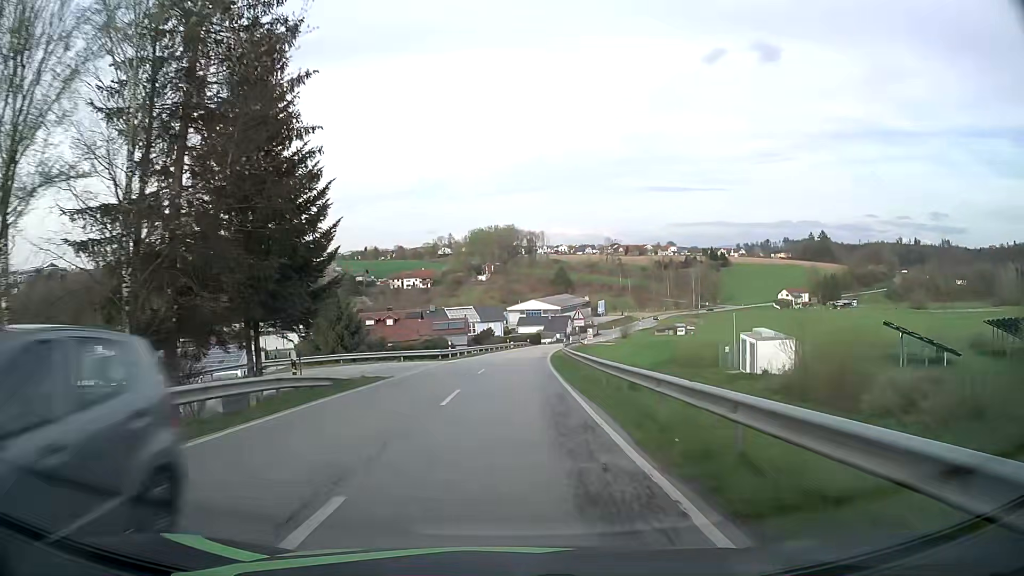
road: tertiary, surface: asphalt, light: Day
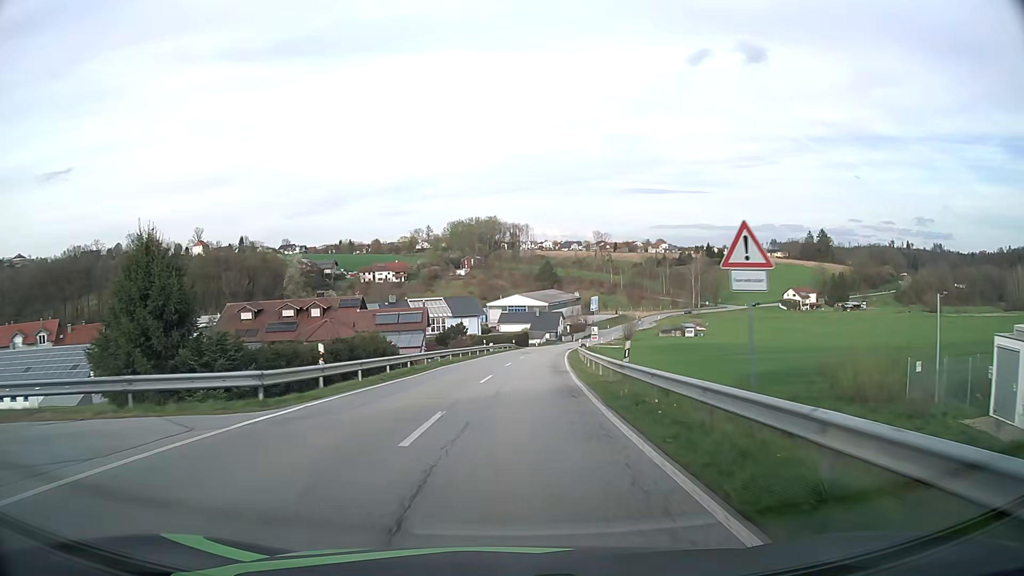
(+0.2, +29.7) m; +2°
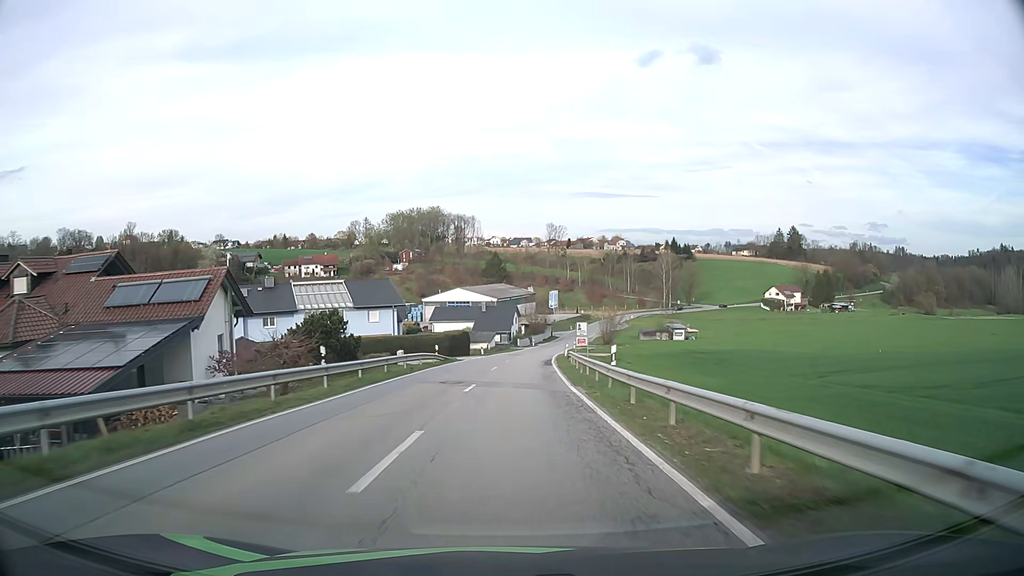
(+1.4, +38.6) m; +4°
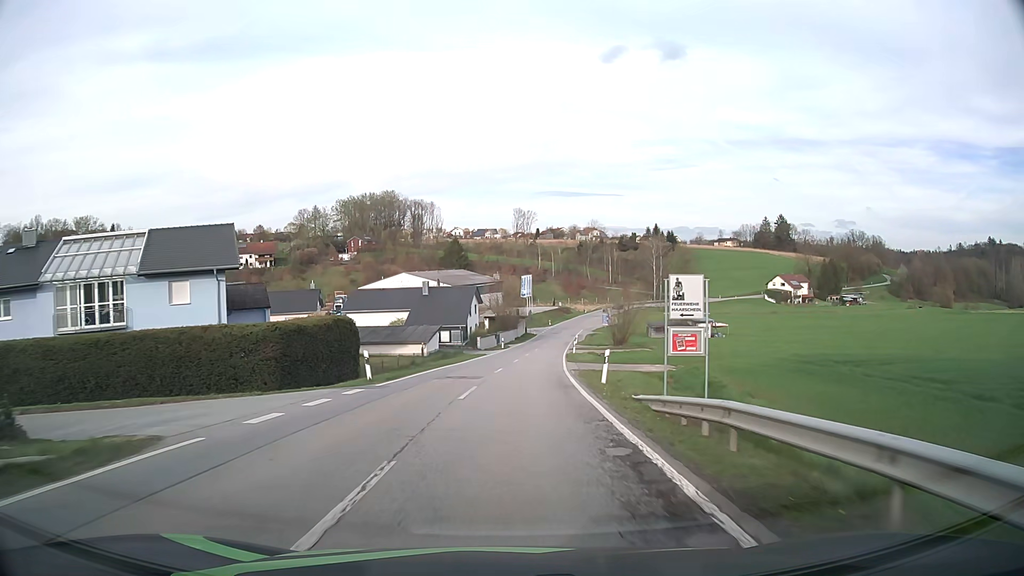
(+1.0, +39.0) m; +3°
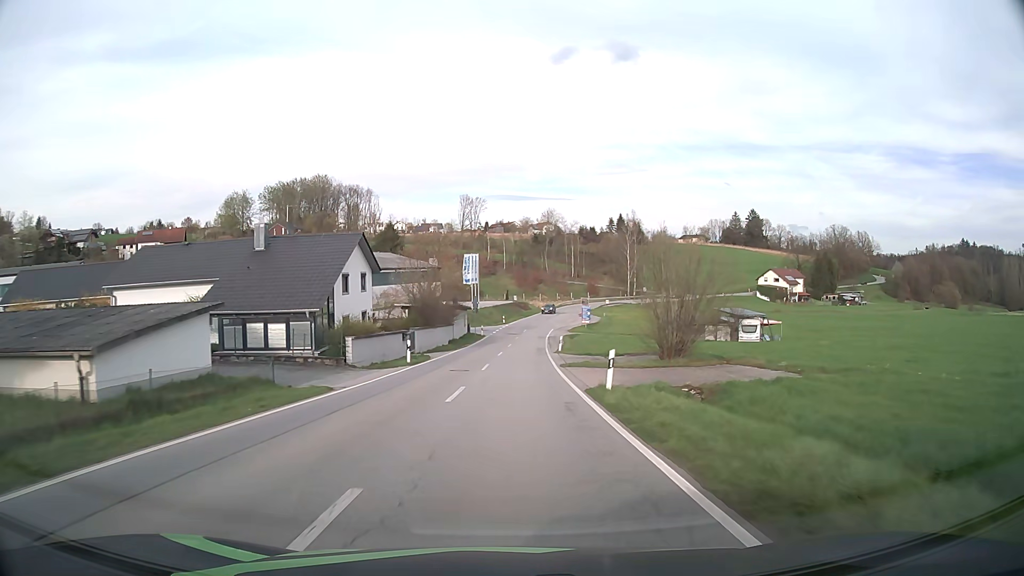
(+1.5, +37.4) m; +4°
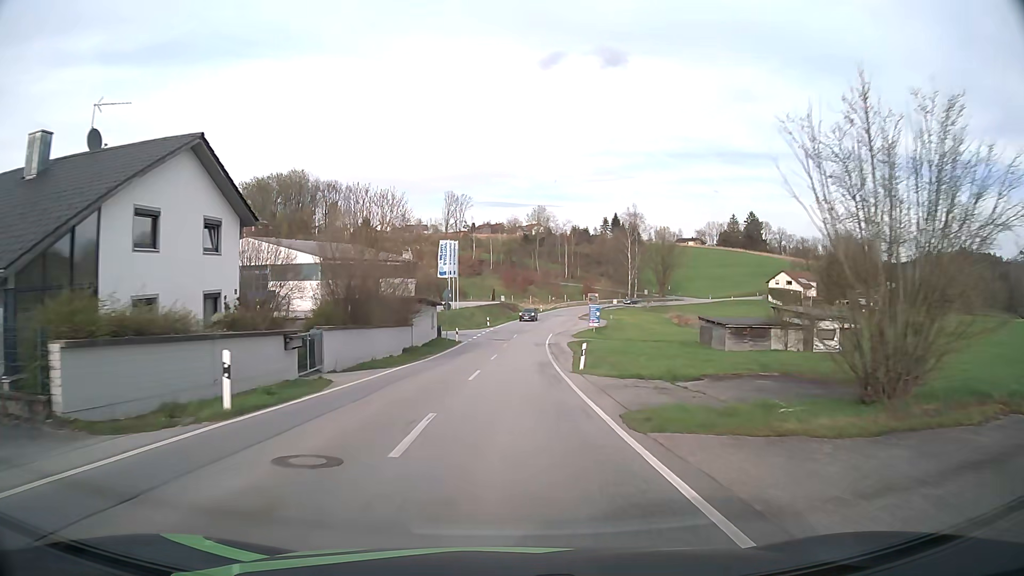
(+0.2, +18.5) m; +1°
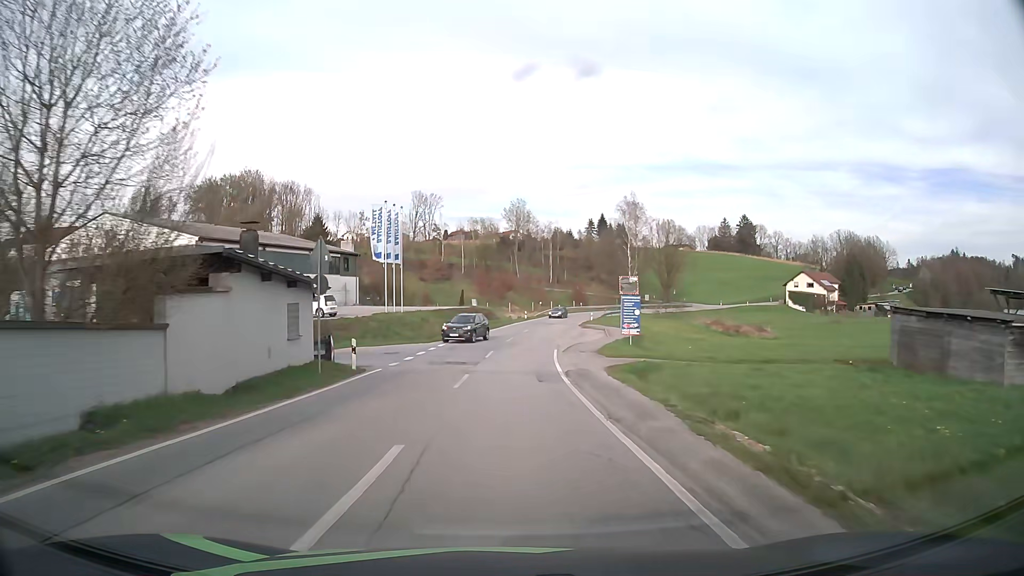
(+0.4, +27.8) m; +2°
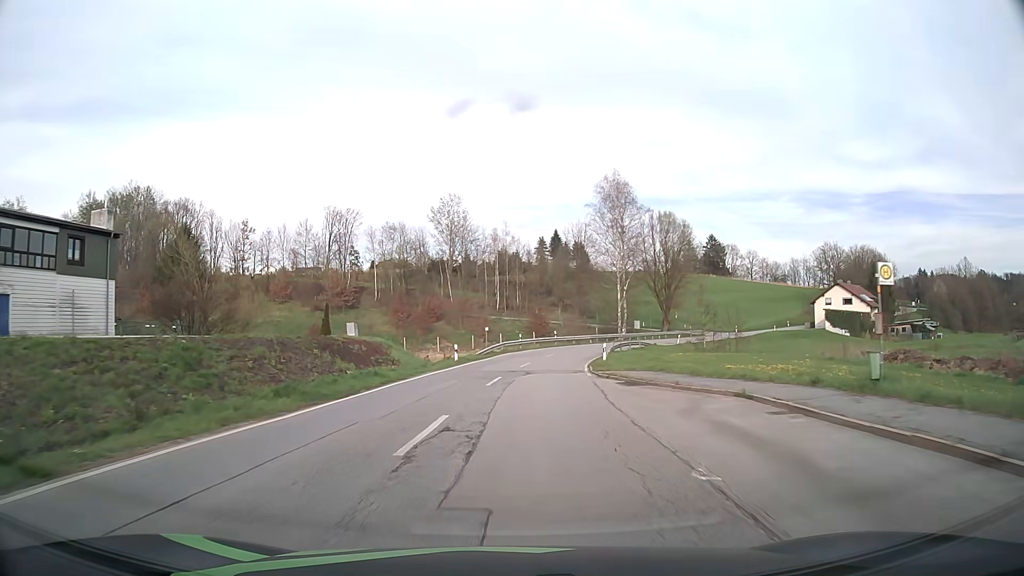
(+1.8, +44.4) m; +5°
(0, +10) (+1, +20) (+1, +30) (+3, +40) (+5, +50) (+9, +59) (+13, +68) (+18, +76) (+25, +84) (+31, +92) m
